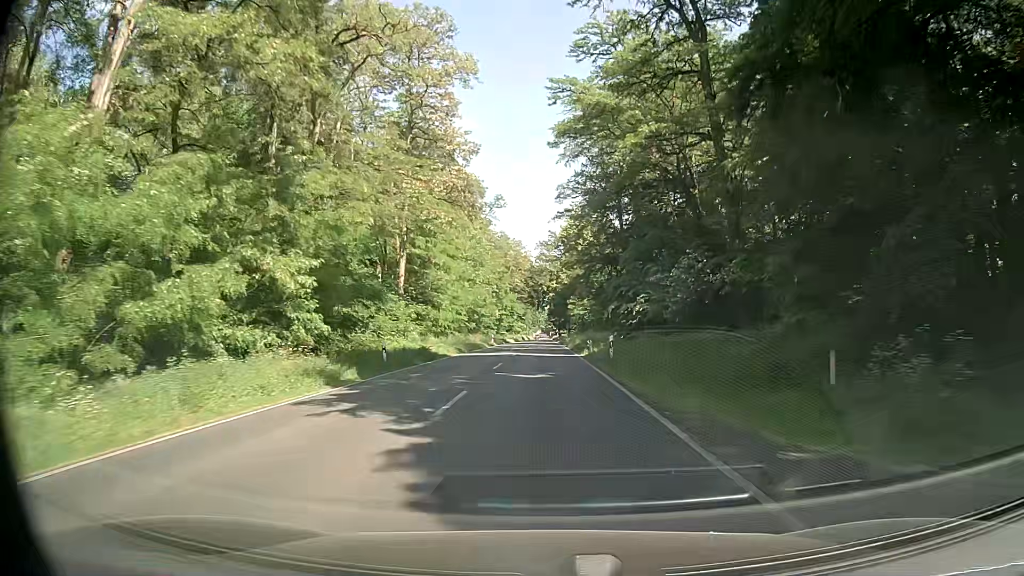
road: primary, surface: asphalt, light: Day
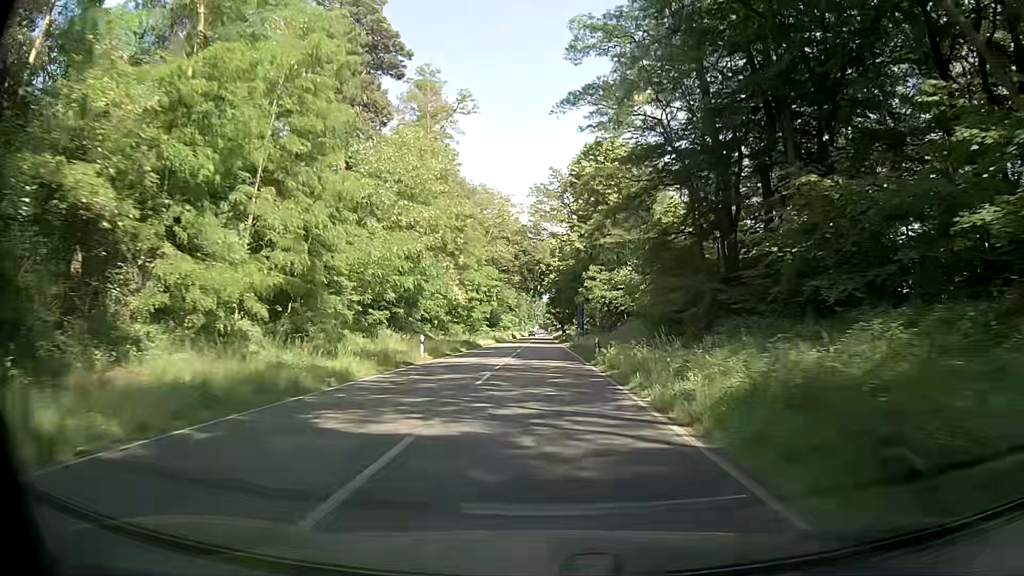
(+0.7, +42.7) m; +1°
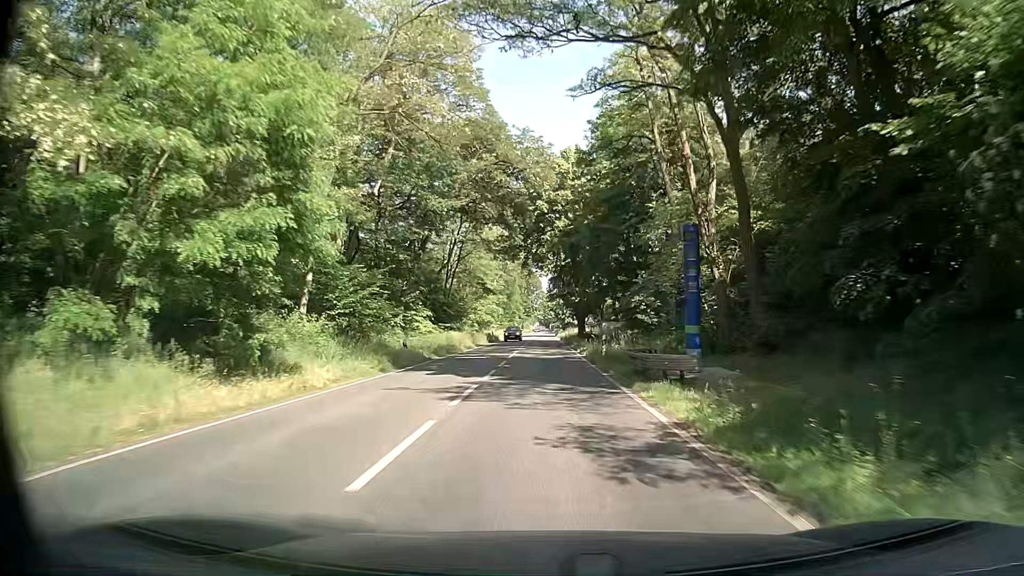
(-0.1, +53.7) m; 0°
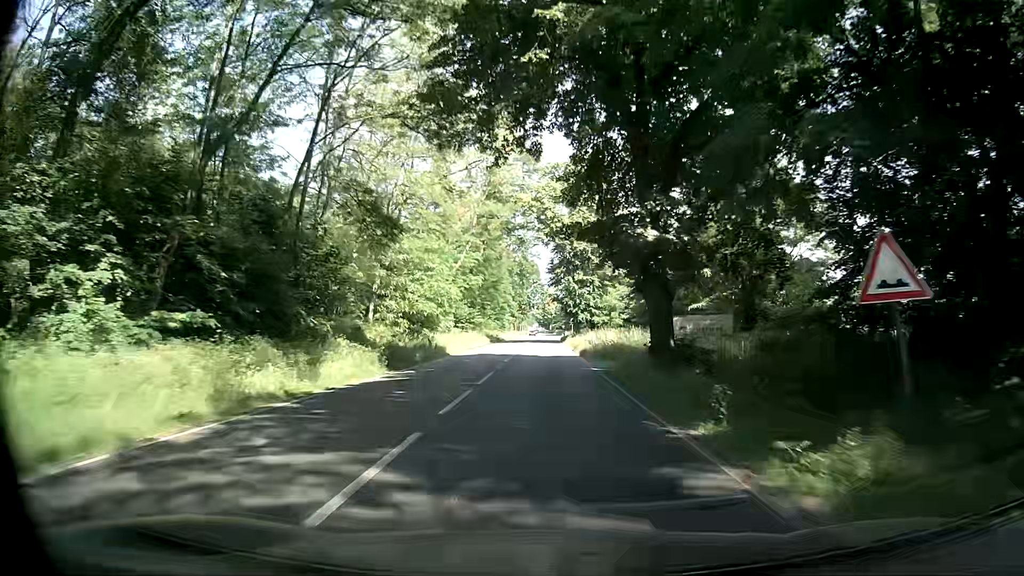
(-0.2, +43.4) m; -2°
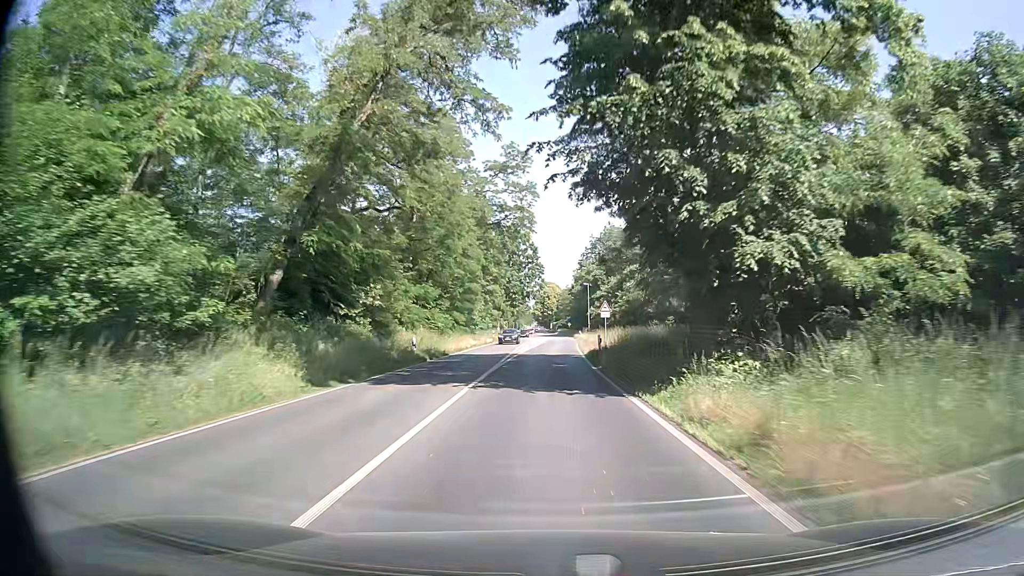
(+1.6, +54.8) m; +2°
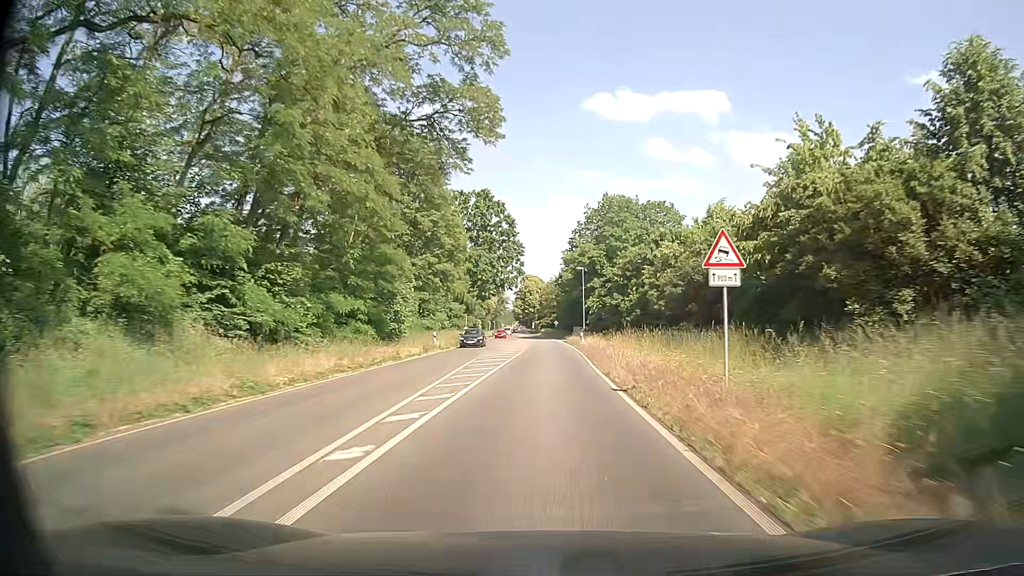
(+0.3, +33.2) m; +1°
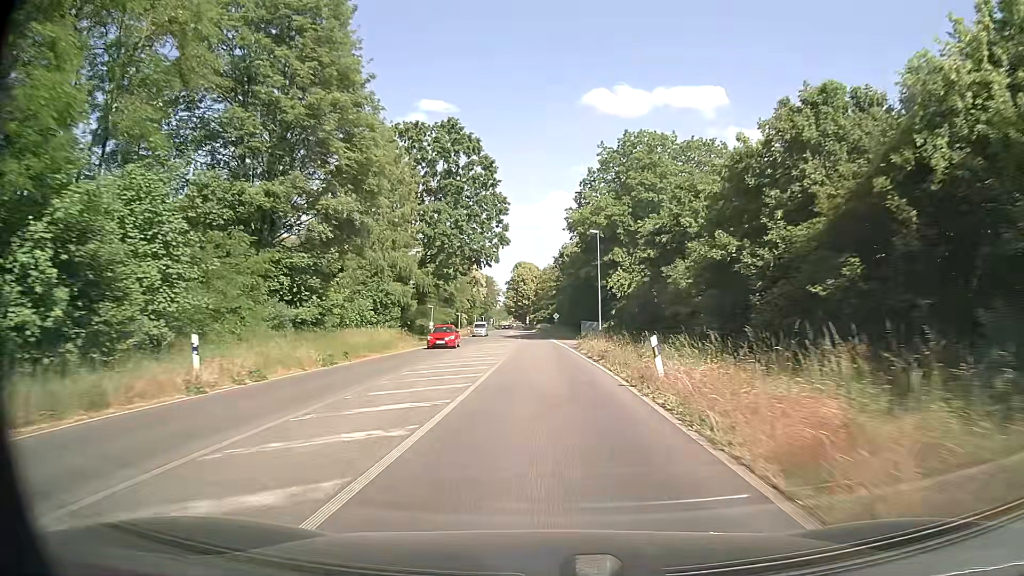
(+0.2, +33.3) m; 0°
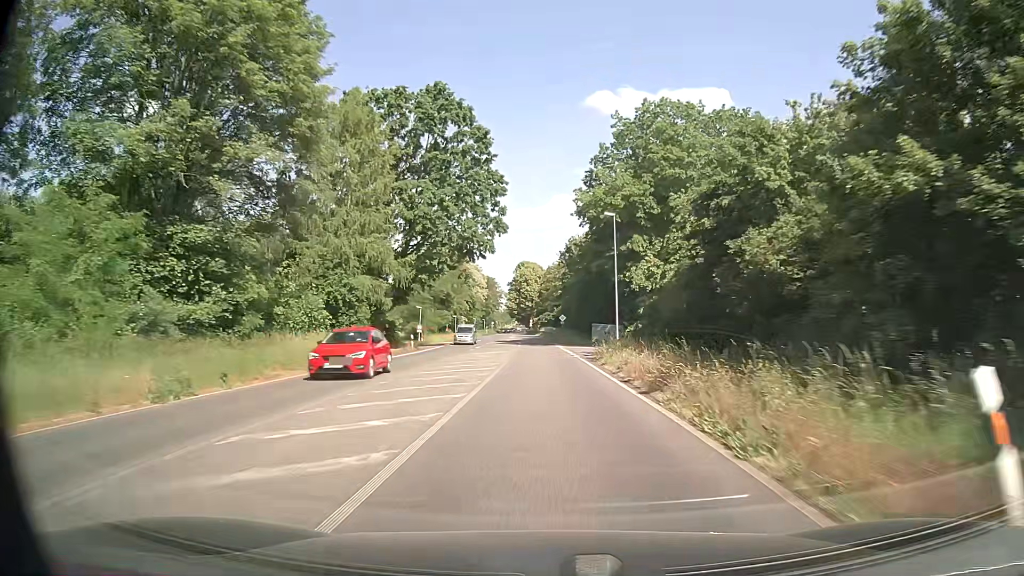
(0.0, +11.2) m; -1°
(0, +10) (0, +20) (0, +30) (0, +40) (0, +50) (0, +60) (-1, +70) (-1, +80) (-1, +90) (-2, +100) m
